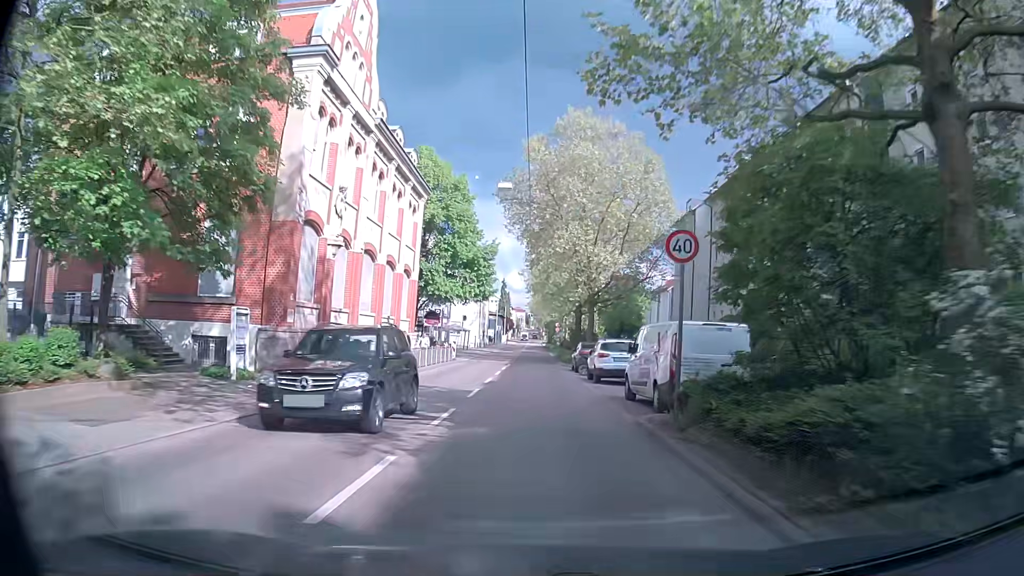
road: secondary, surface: asphalt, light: Day
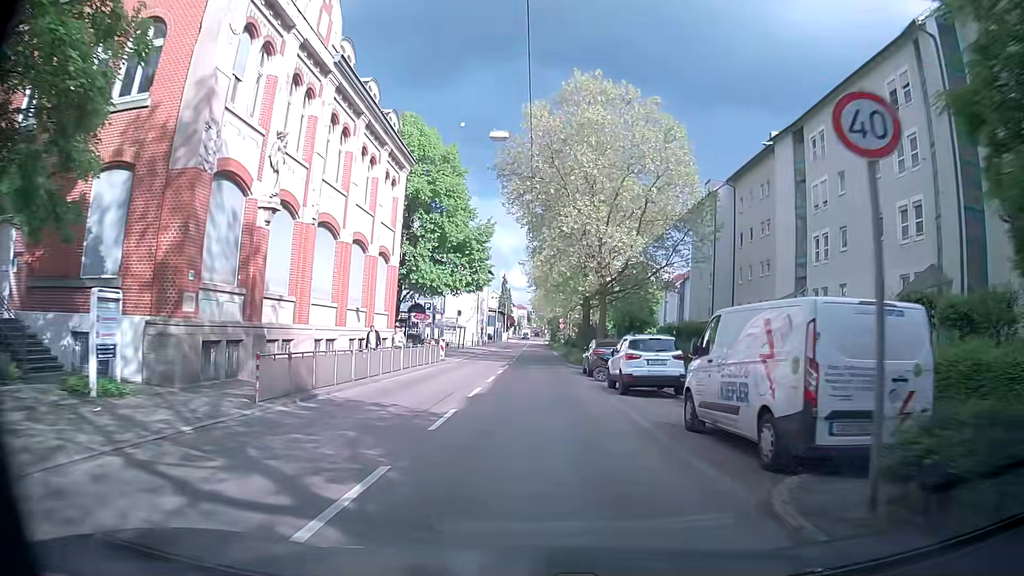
(-0.1, +6.6) m; 0°
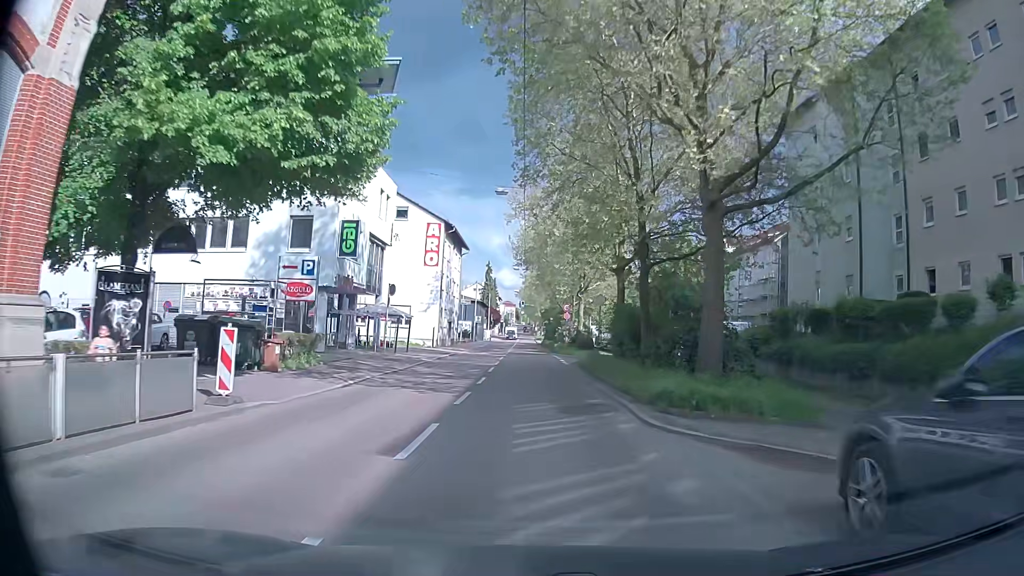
(+0.1, +26.7) m; +2°
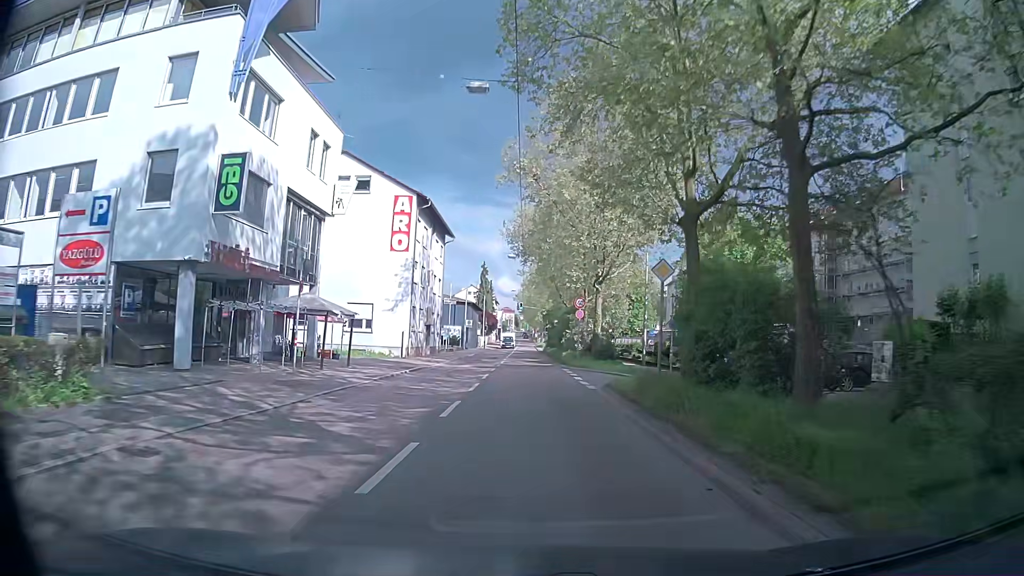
(-0.3, +13.4) m; -1°
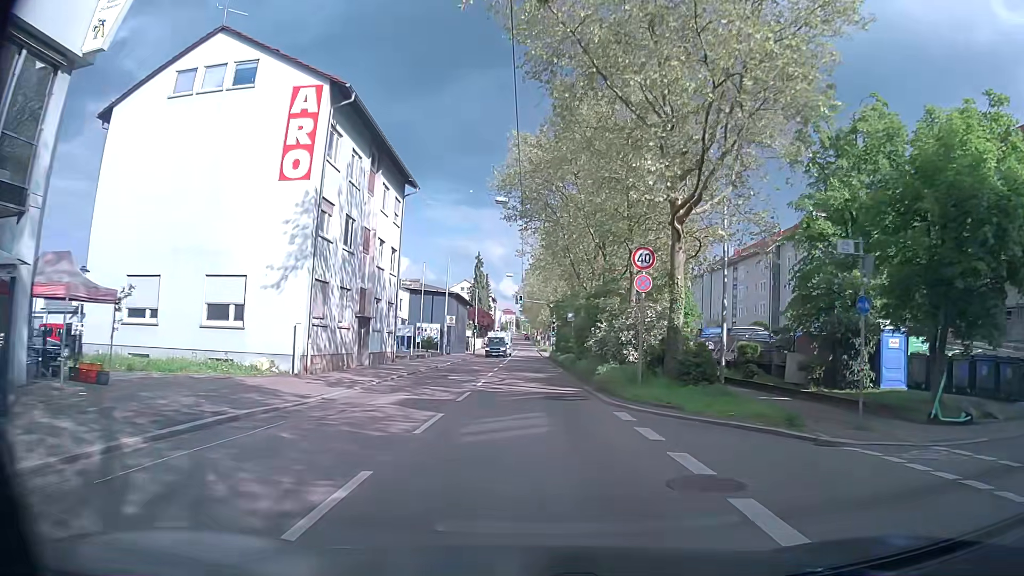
(+0.1, +20.0) m; 0°
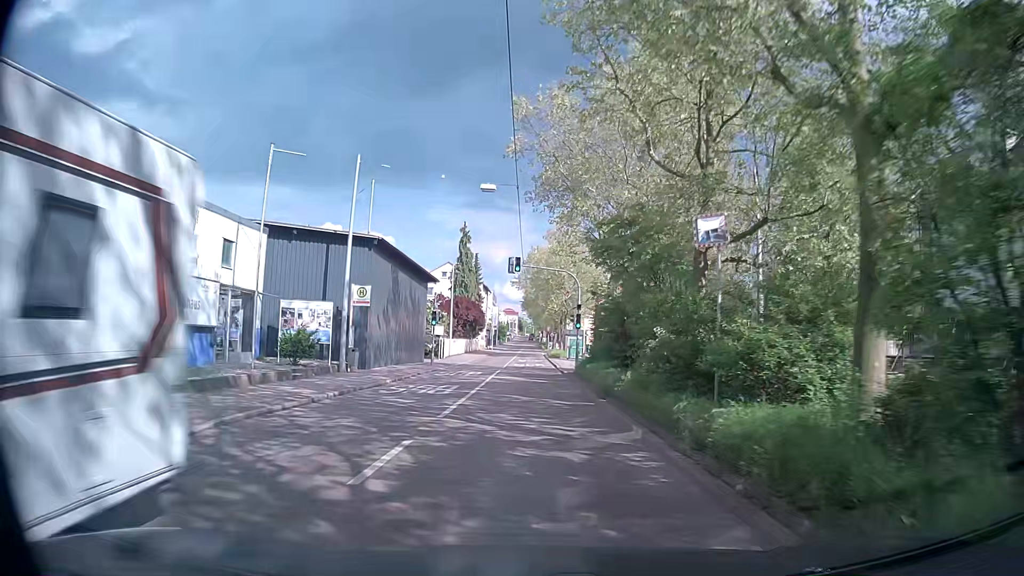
(+0.2, +33.4) m; 0°
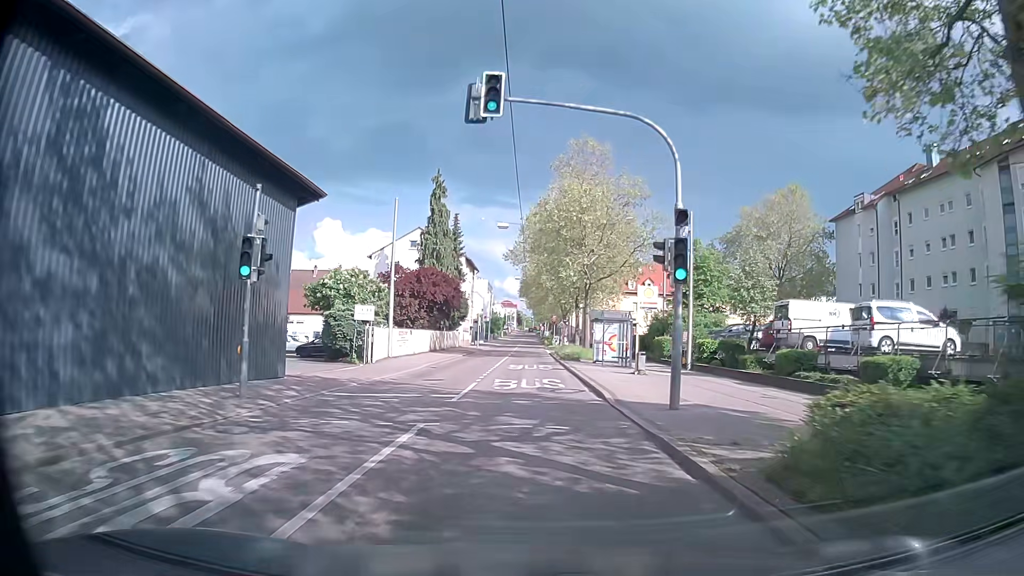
(+0.3, +26.8) m; +2°
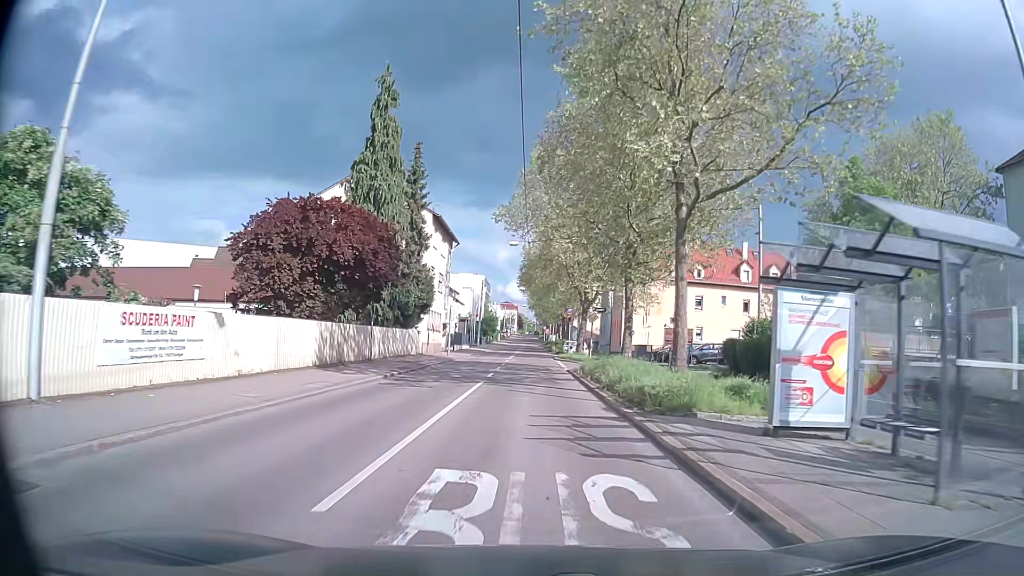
(-0.5, +27.4) m; -1°
(0, +10) (0, +20) (0, +30) (0, +40) (0, +50) (0, +60) (0, +70) (0, +80) (0, +90) (0, +100) m
